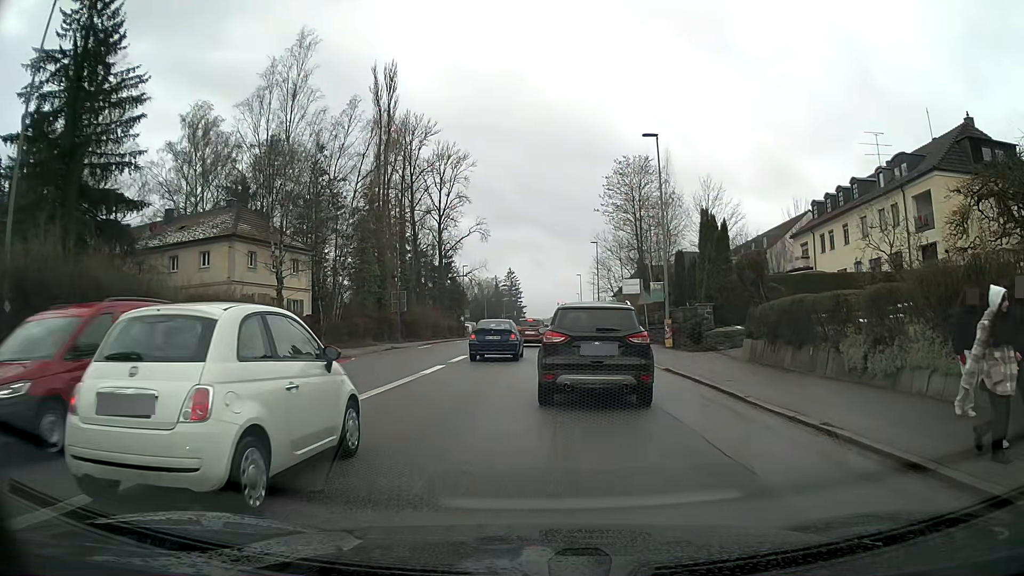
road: tertiary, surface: asphalt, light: Day
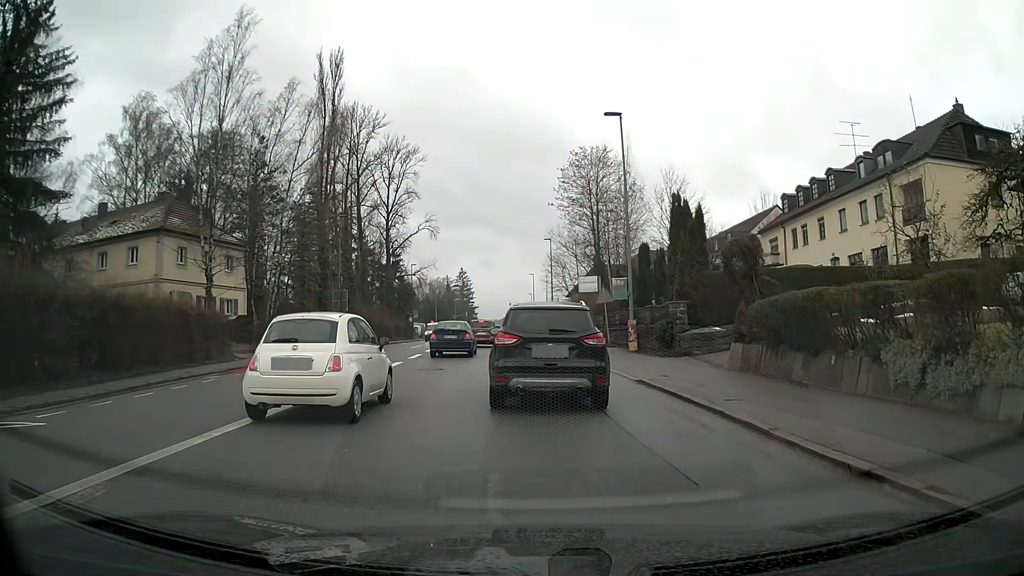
(+0.1, +3.6) m; +4°
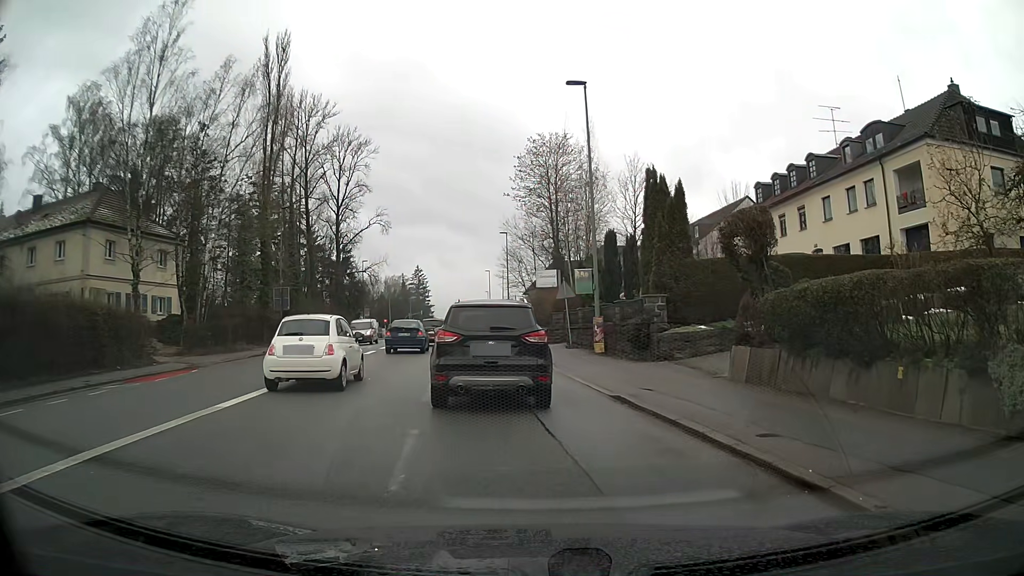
(+0.1, +3.8) m; +3°
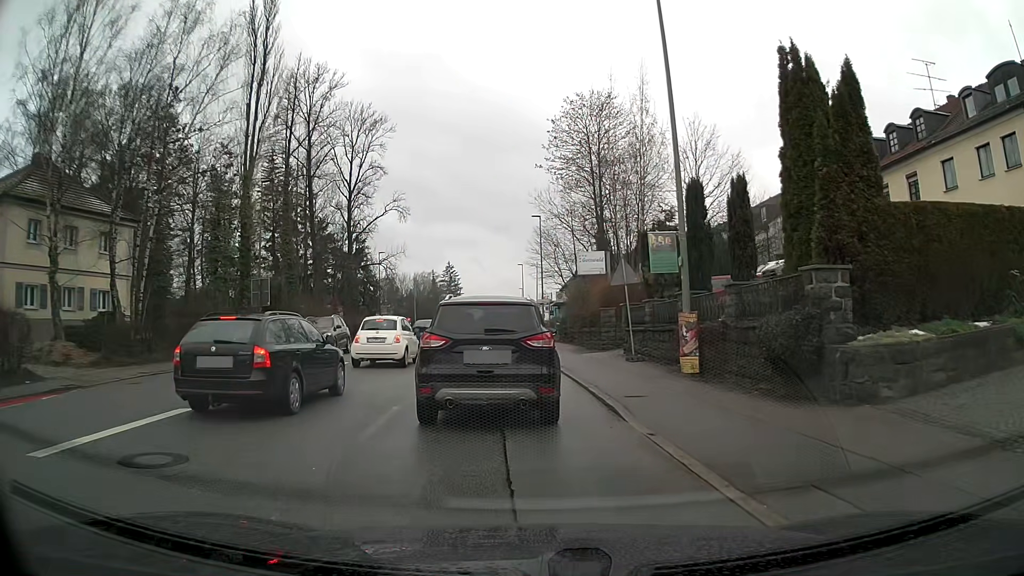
(-0.2, +10.0) m; -4°
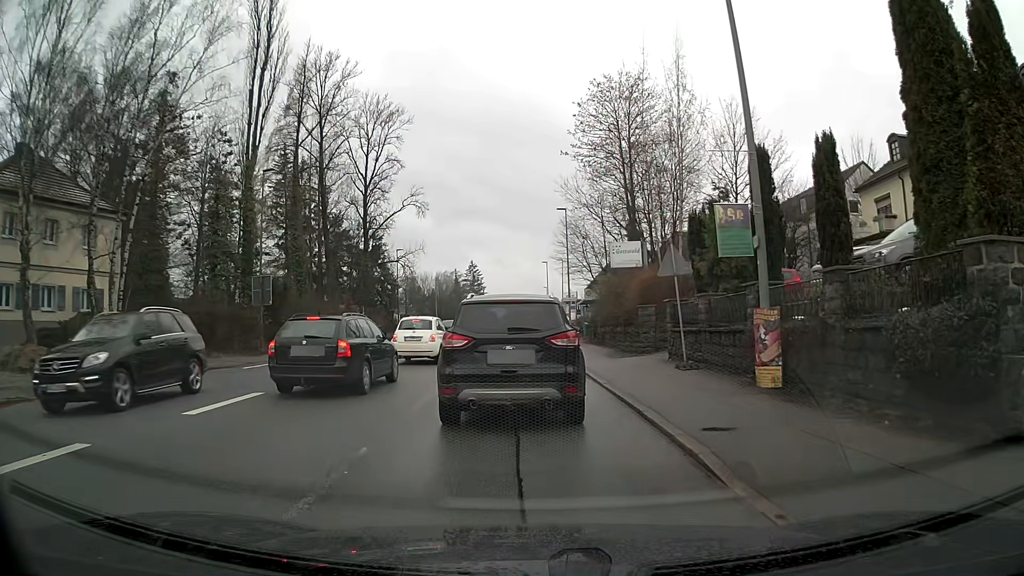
(-0.1, +3.5) m; -2°
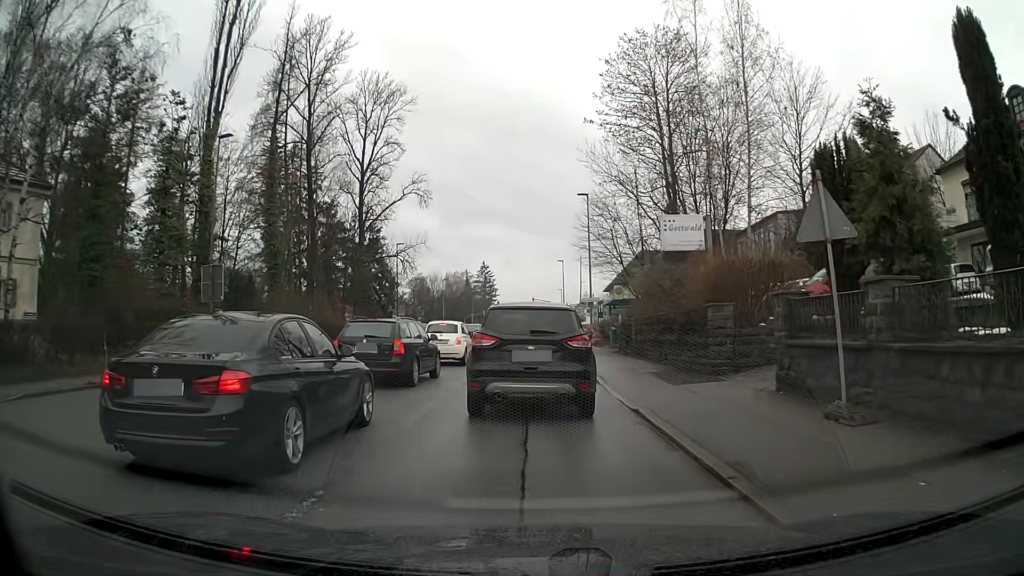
(-0.1, +7.8) m; -2°
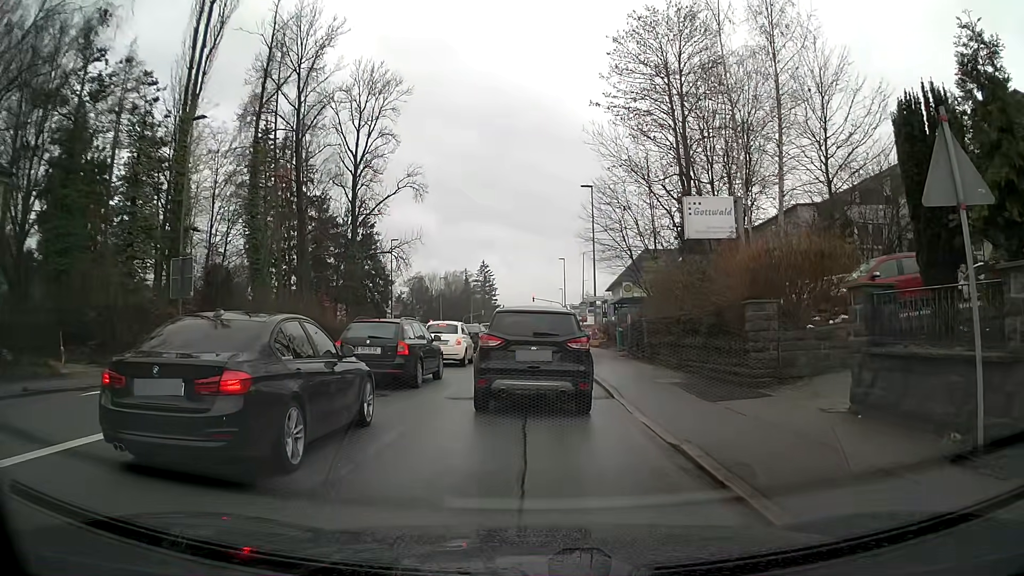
(0.0, +2.9) m; +1°
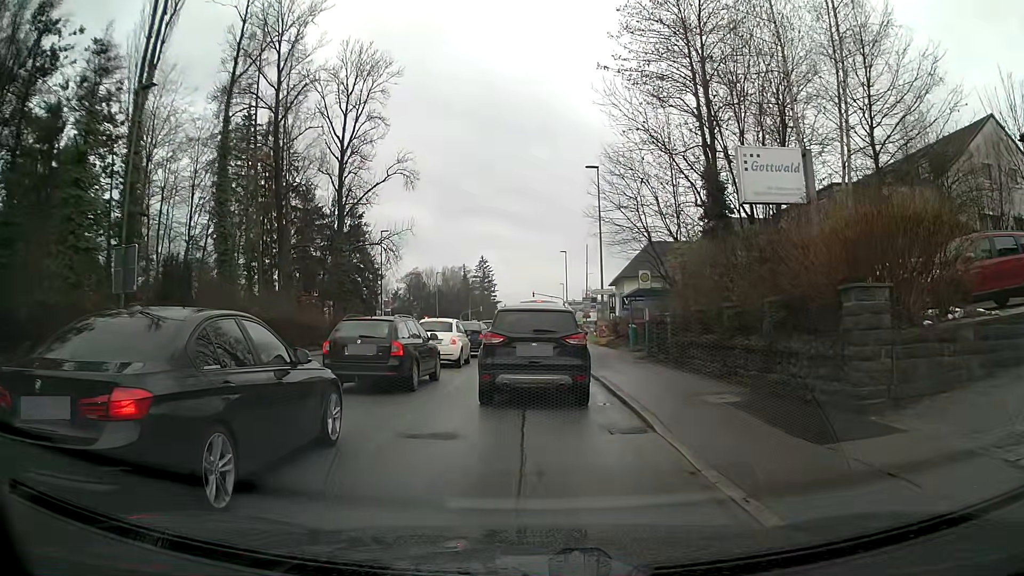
(0.0, +4.4) m; 0°
(0, +10) (0, +20) (0, +30) (0, +40) (0, +50) (0, +60) (0, +70) (0, +80) (0, +90) (0, +100) m
